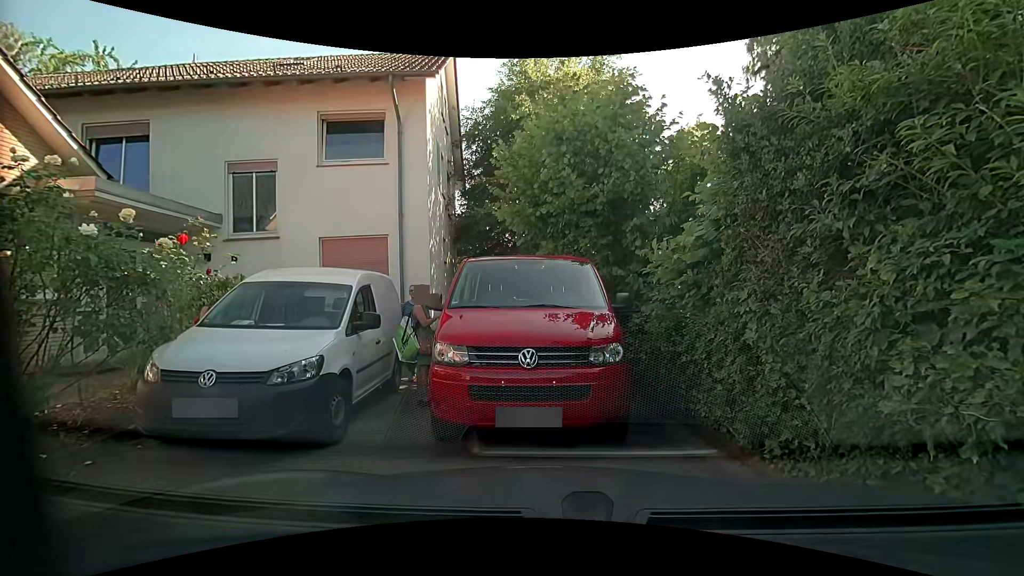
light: Day
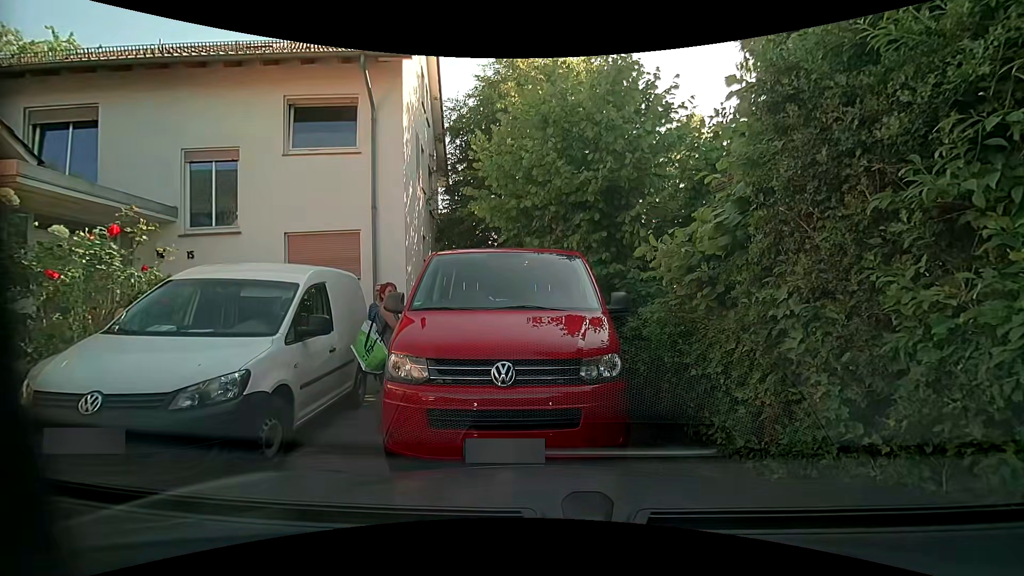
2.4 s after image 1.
(0.0, +0.9) m; 0°
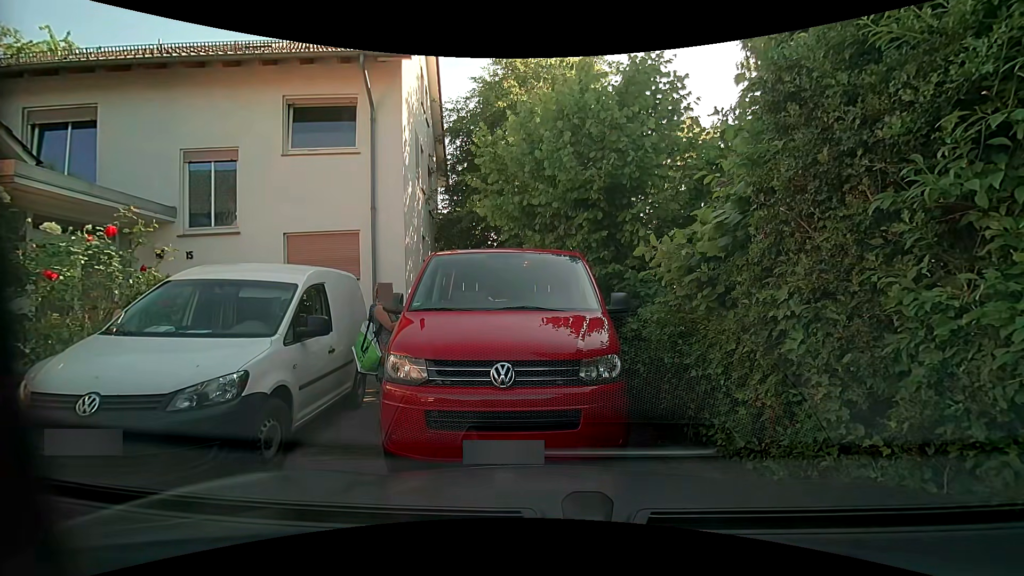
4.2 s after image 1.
(0.0, +0.1) m; 0°
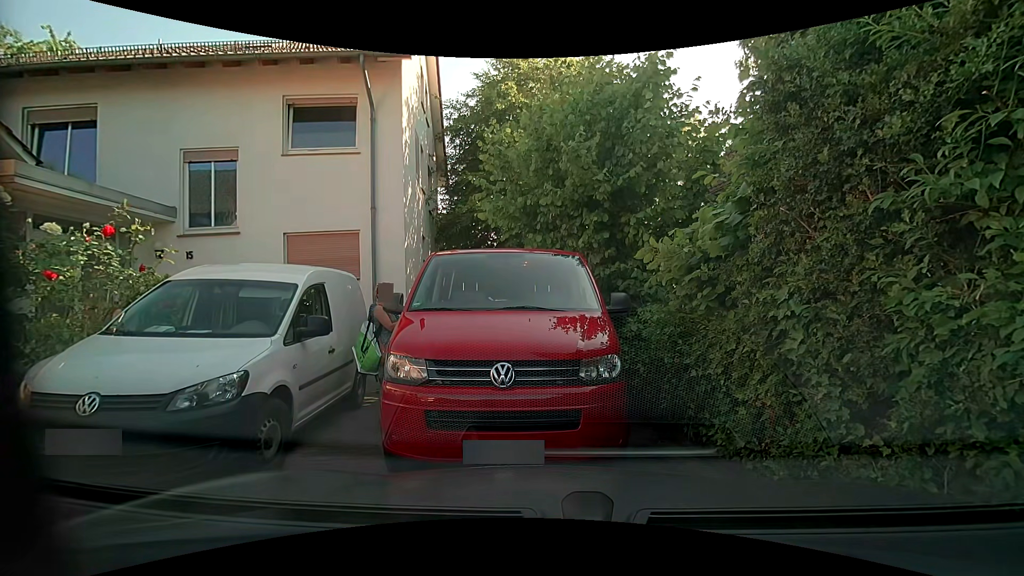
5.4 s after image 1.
(0.0, 0.0) m; 0°
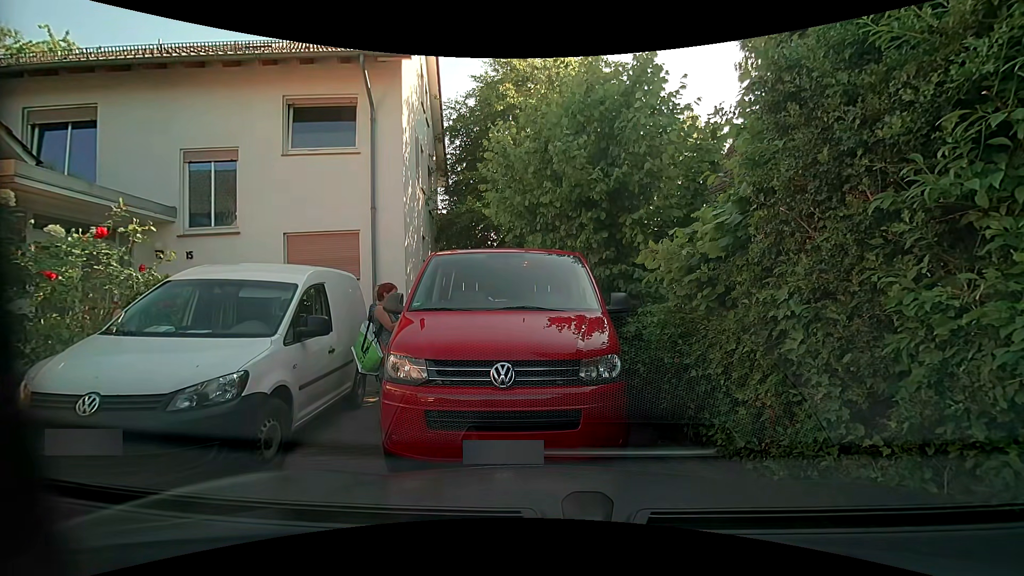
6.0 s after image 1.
(0.0, 0.0) m; 0°
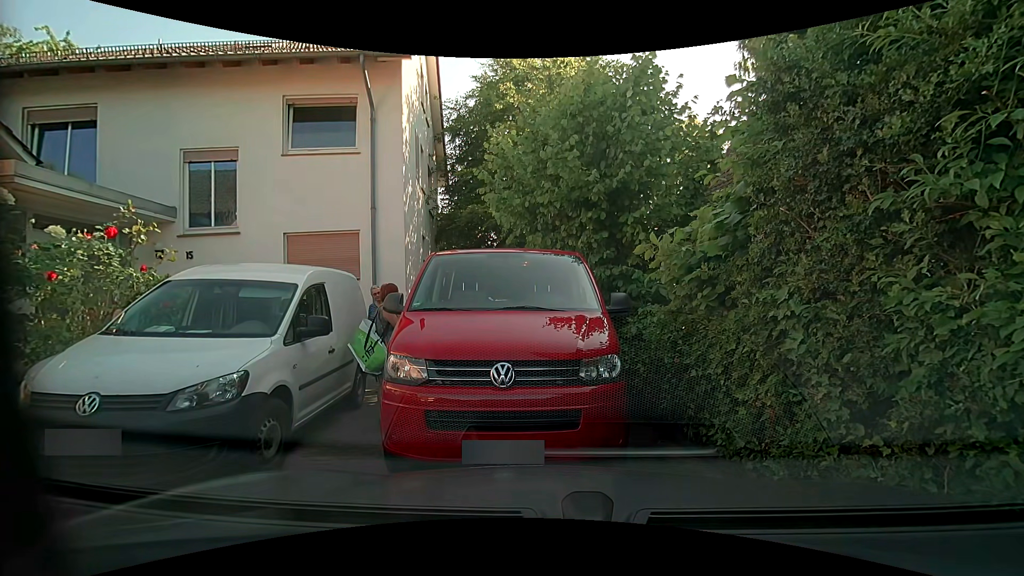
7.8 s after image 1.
(0.0, 0.0) m; 0°
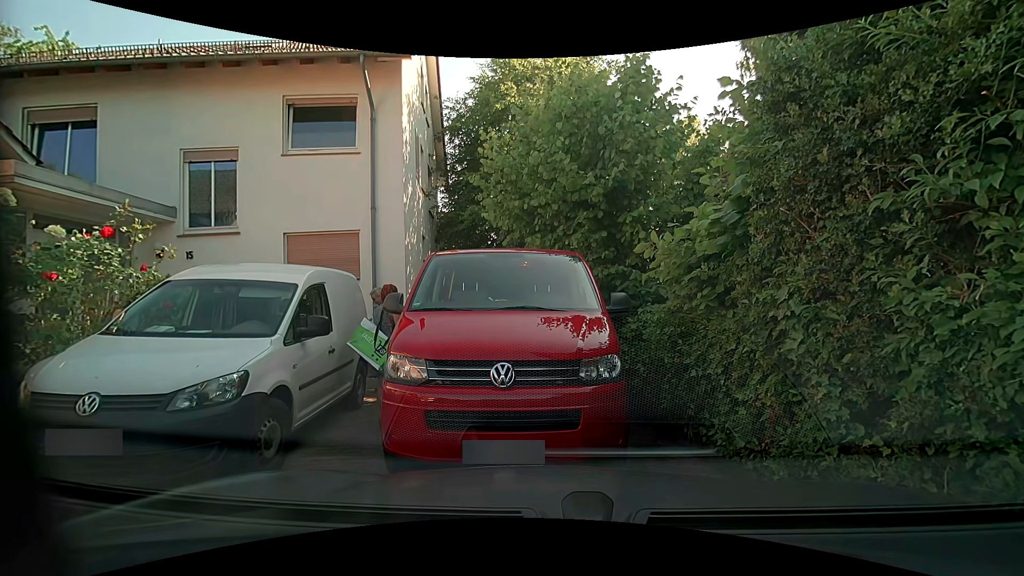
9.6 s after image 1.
(0.0, 0.0) m; 0°
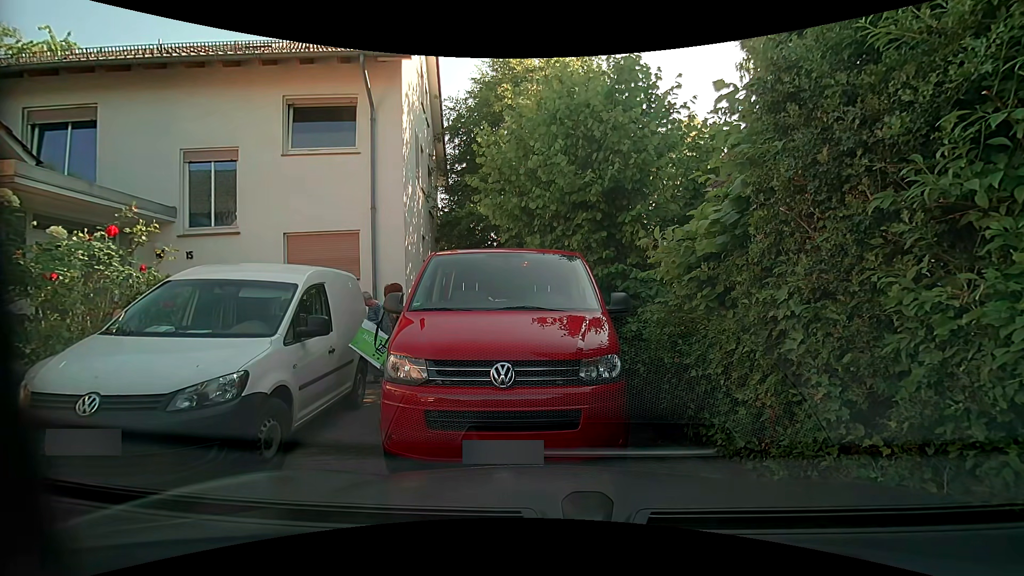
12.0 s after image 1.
(0.0, 0.0) m; 0°
